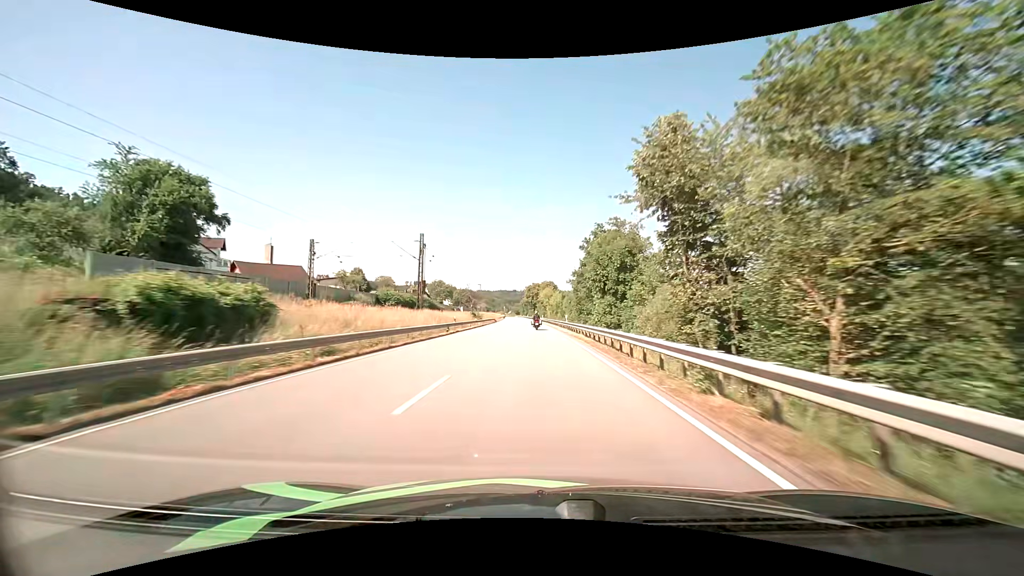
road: primary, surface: asphalt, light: Day
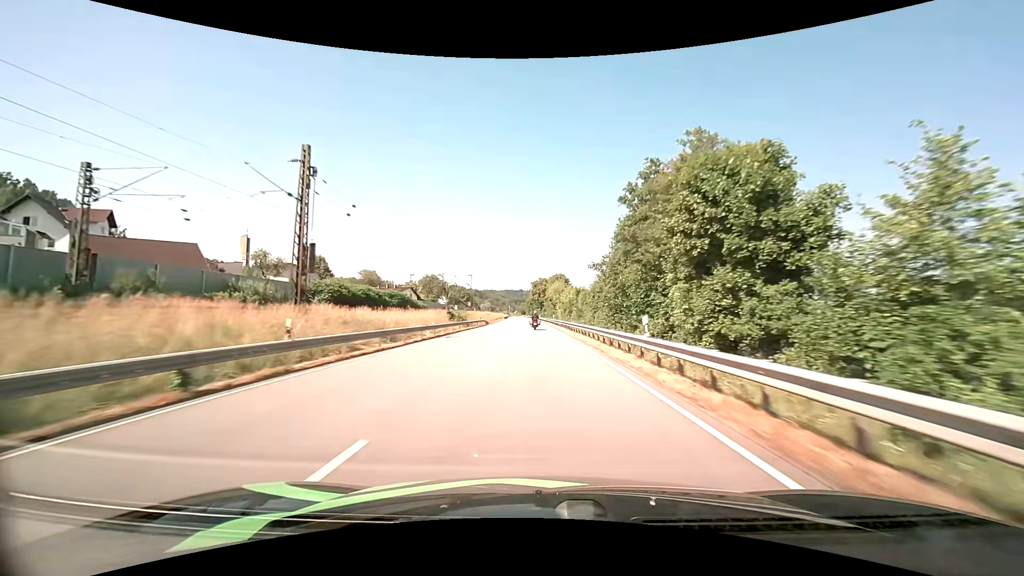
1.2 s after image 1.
(-0.2, +29.7) m; -1°
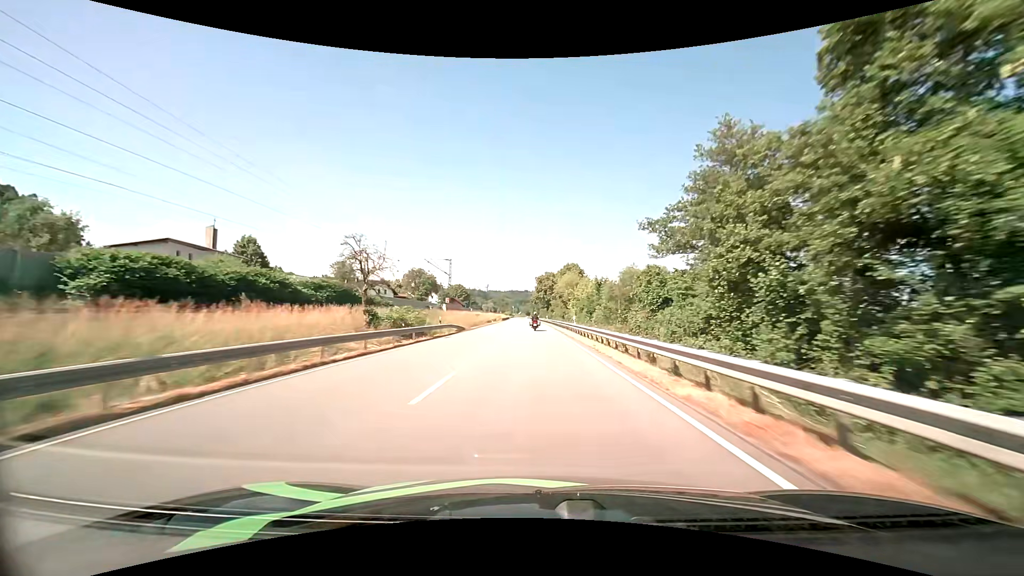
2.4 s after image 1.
(-0.2, +30.0) m; -1°
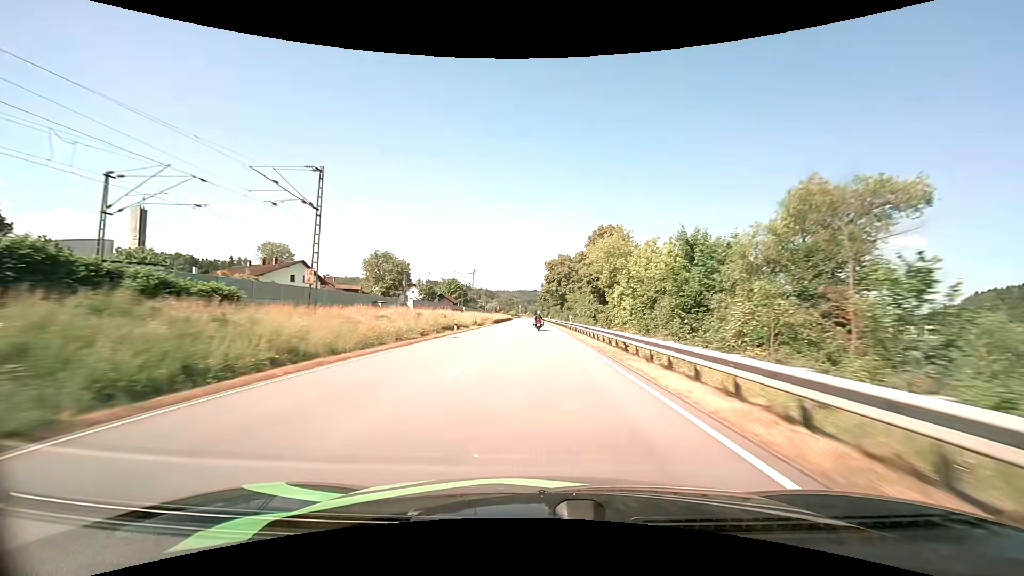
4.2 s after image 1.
(-0.4, +45.4) m; -1°
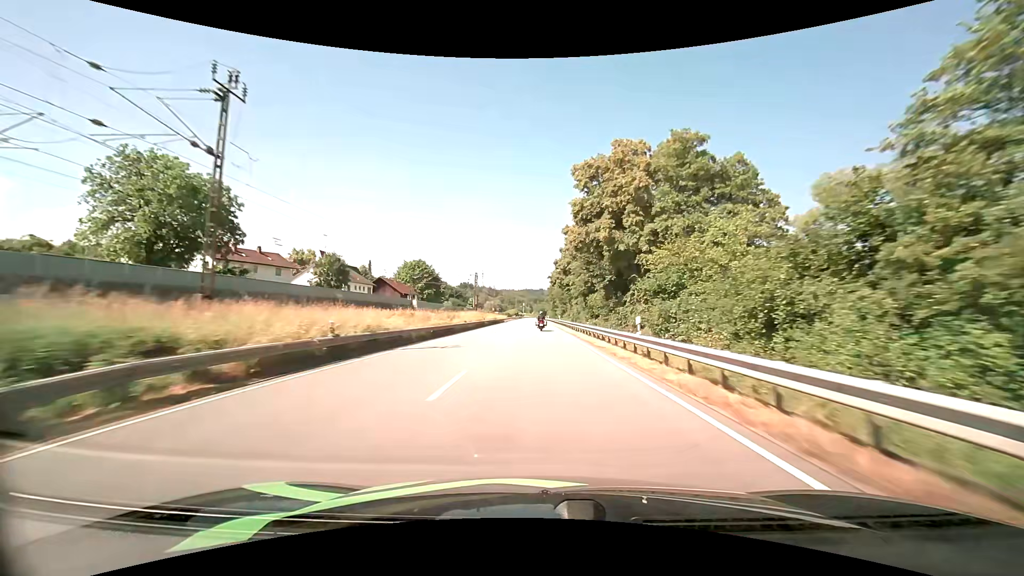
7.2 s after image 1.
(-0.8, +75.2) m; -1°
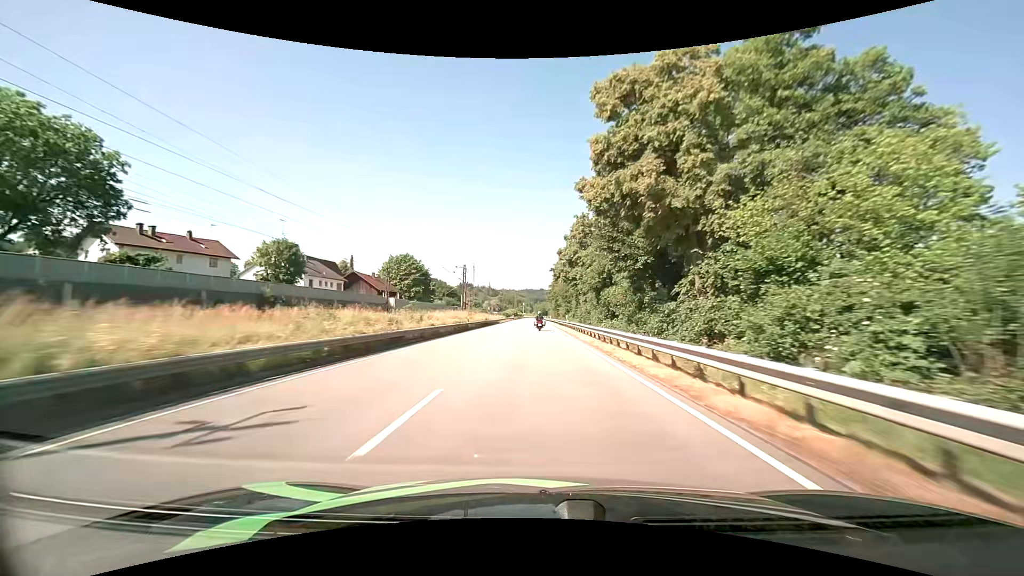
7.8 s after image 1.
(0.0, +15.0) m; 0°
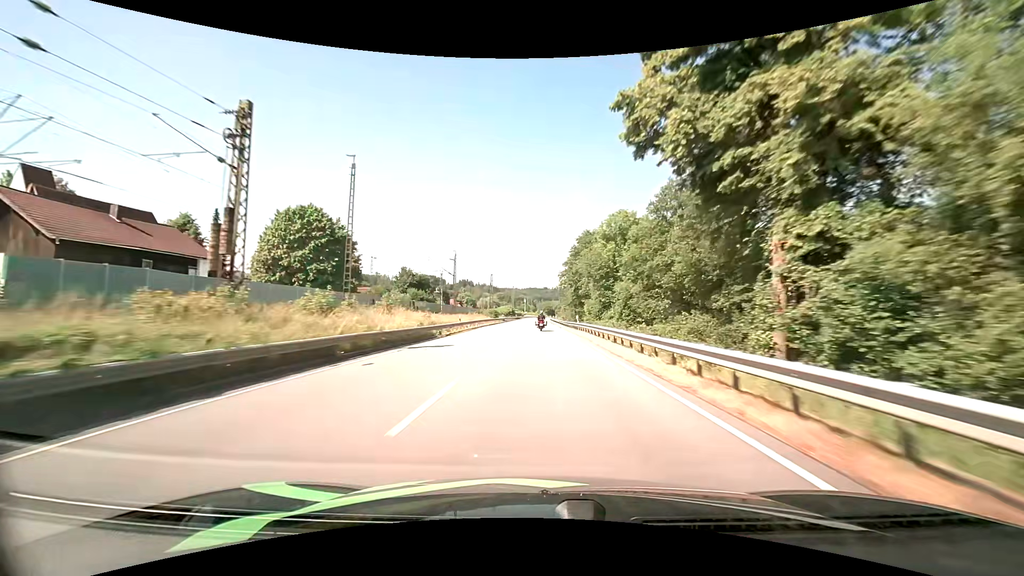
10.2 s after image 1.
(-0.5, +59.6) m; -1°
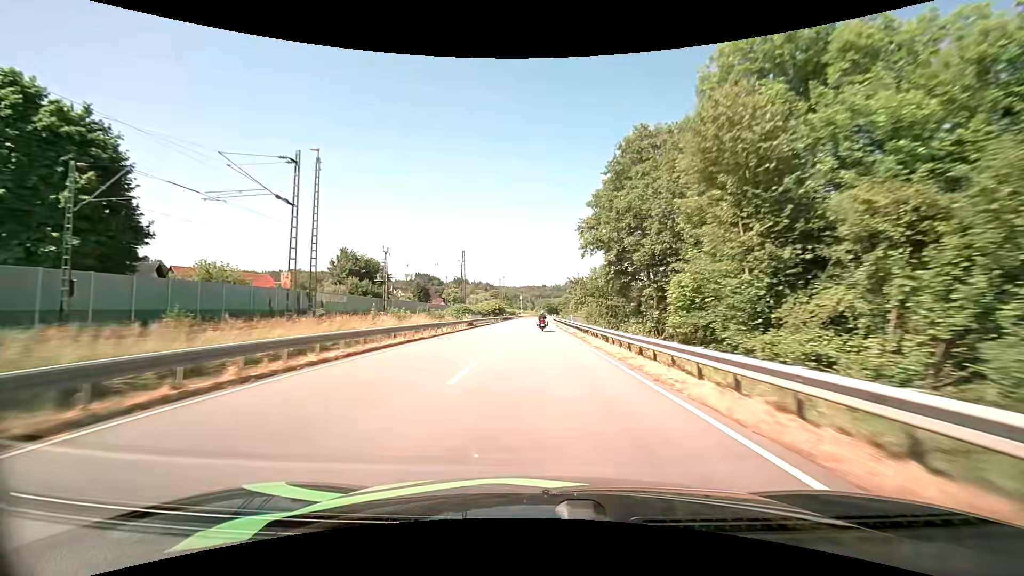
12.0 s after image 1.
(+0.2, +44.3) m; 0°
(0, +10) (0, +20) (0, +30) (0, +40) (0, +50) (0, +60) (0, +70) (0, +80) (0, +90) (0, +100) m
